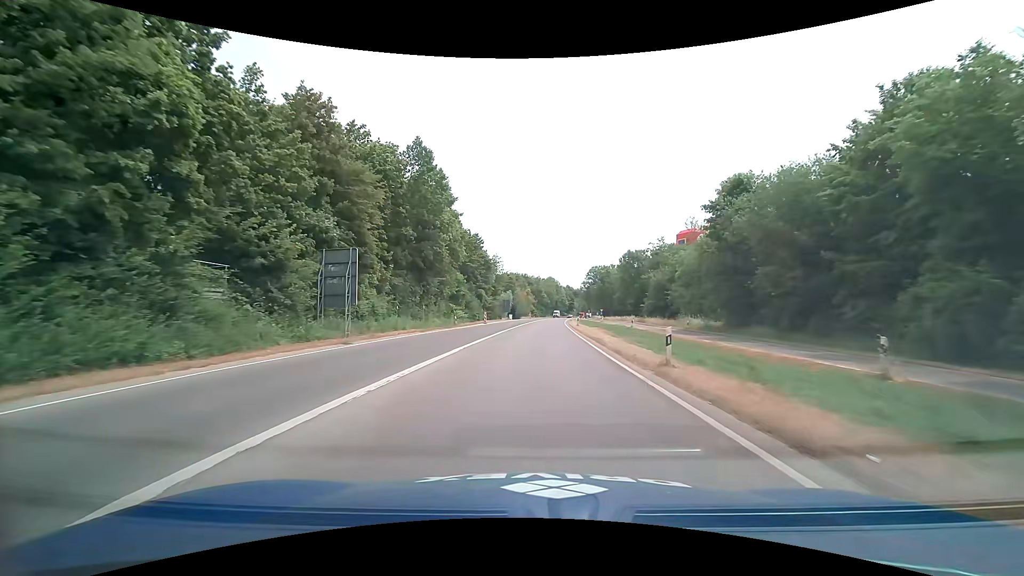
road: trunk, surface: asphalt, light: Day
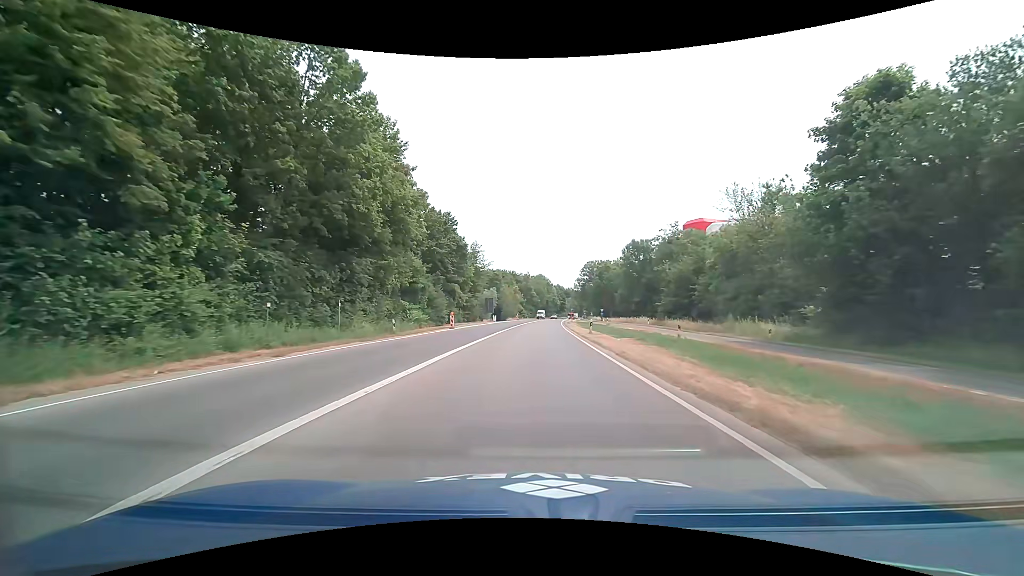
(+0.2, +19.4) m; +1°
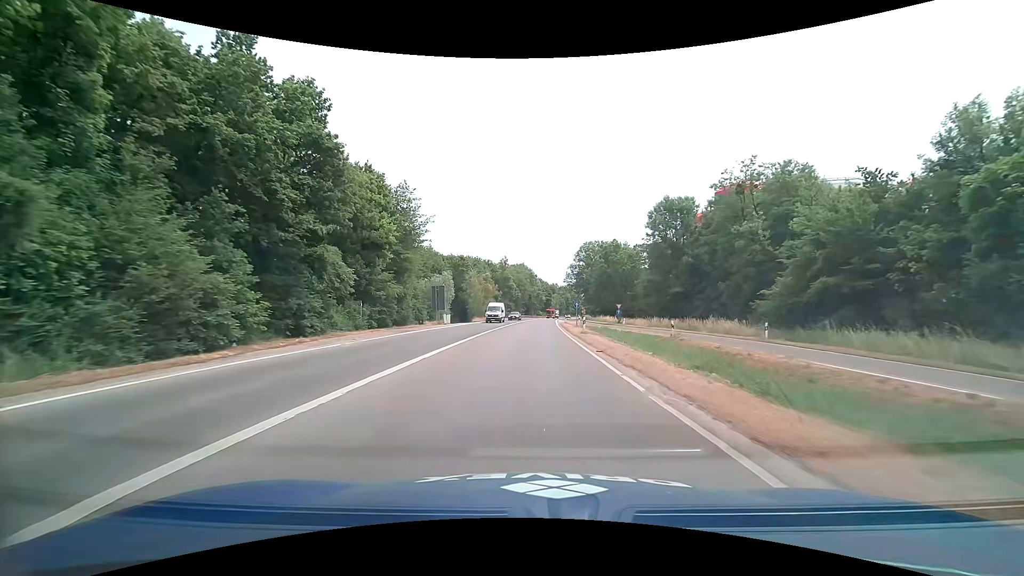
(+0.9, +39.2) m; +2°
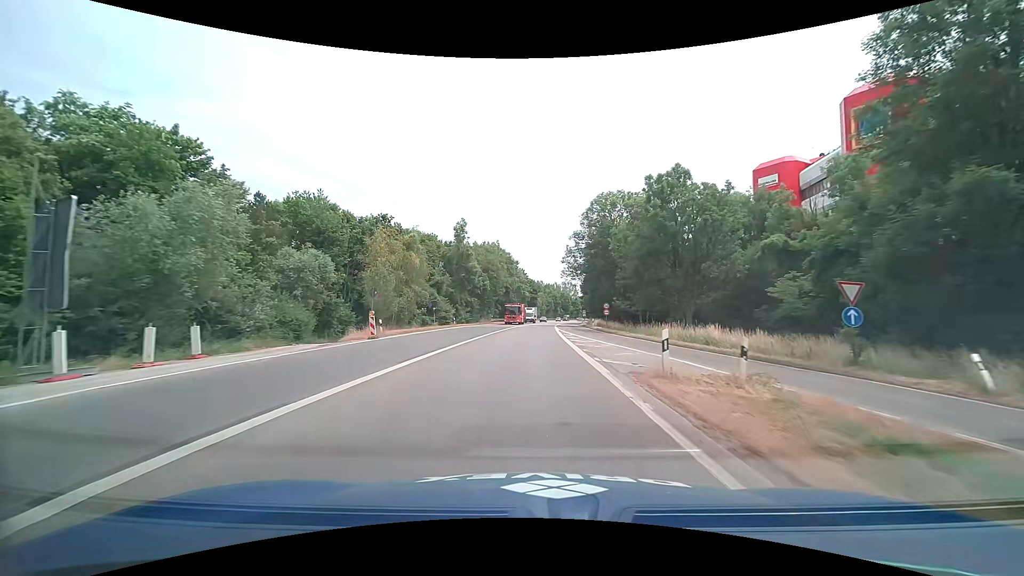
(+0.7, +49.8) m; +2°
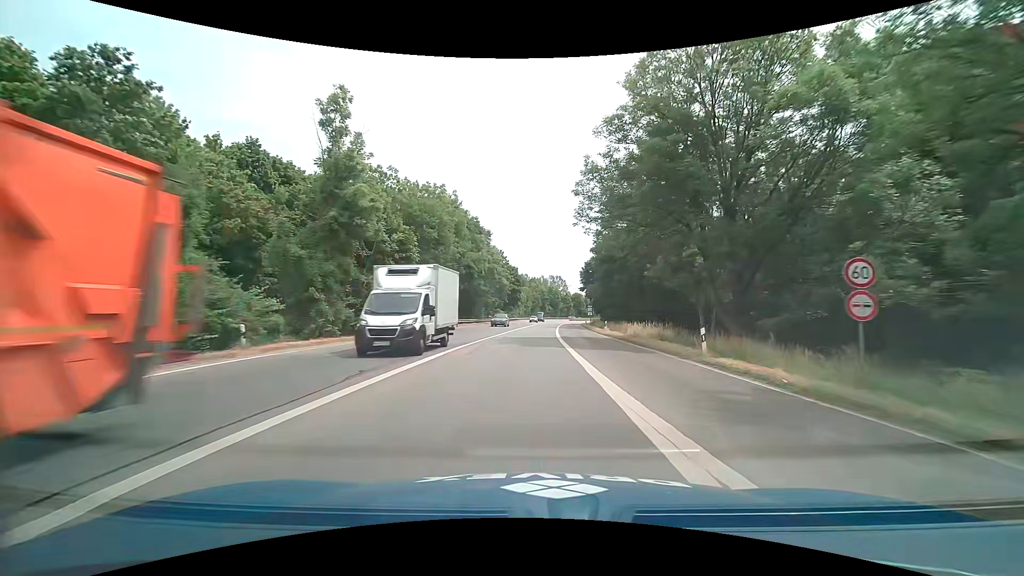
(+0.6, +40.1) m; +2°
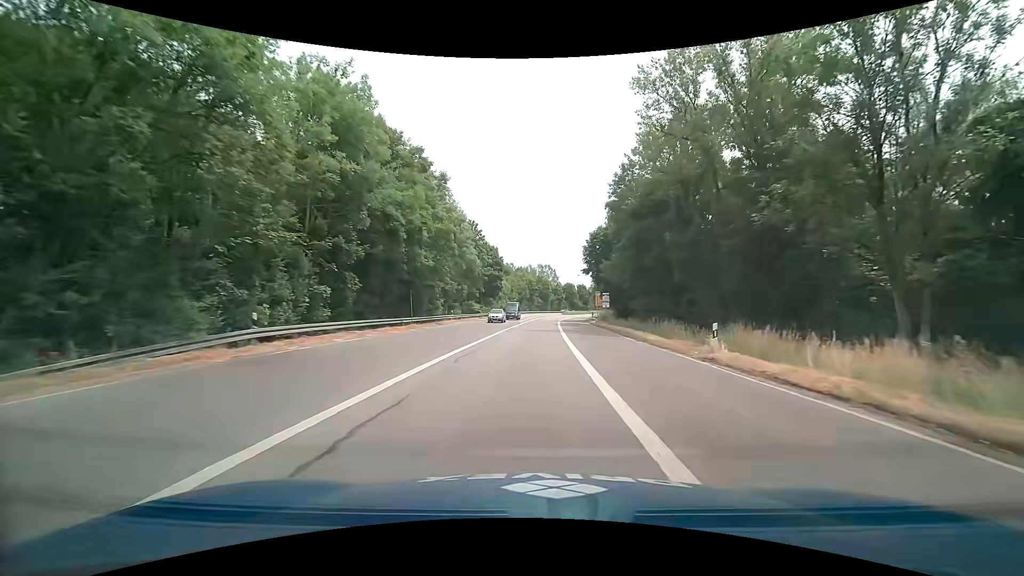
(+0.4, +29.4) m; +1°
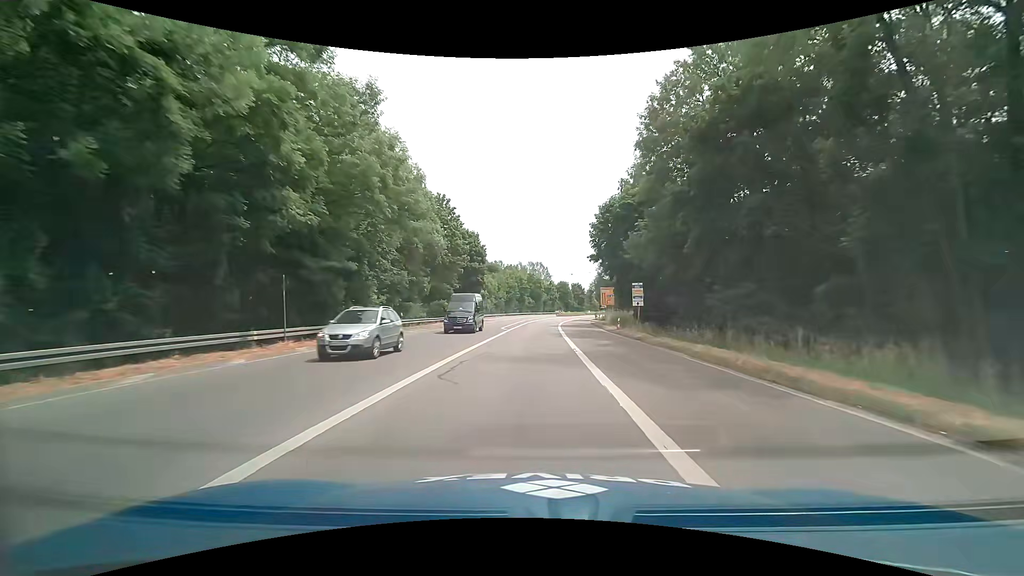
(+0.3, +19.3) m; +1°
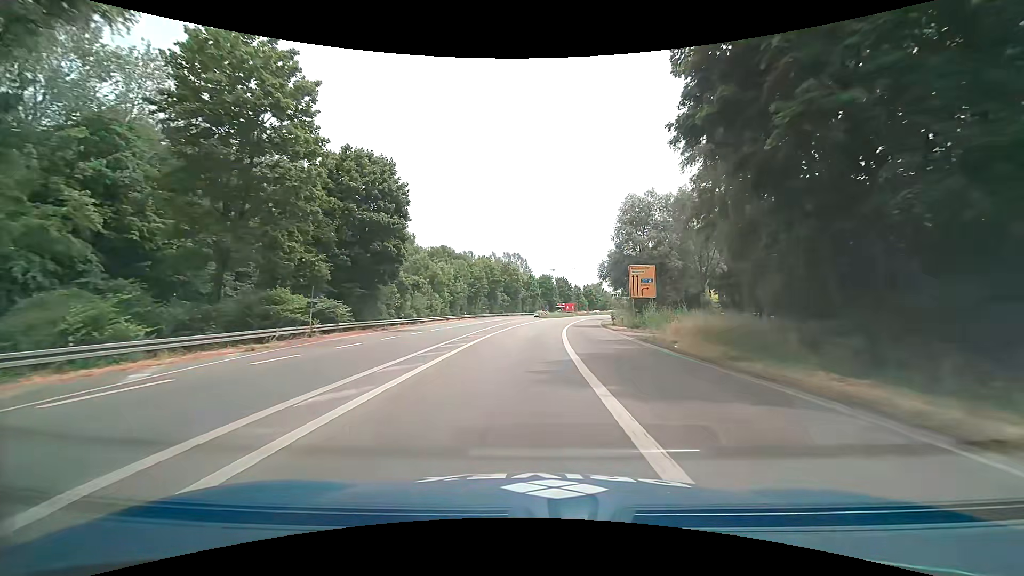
(+0.9, +38.1) m; +2°
(0, +10) (0, +20) (+1, +30) (+1, +40) (+2, +50) (+3, +60) (+4, +70) (+6, +80) (+7, +90) (+9, +99) m
